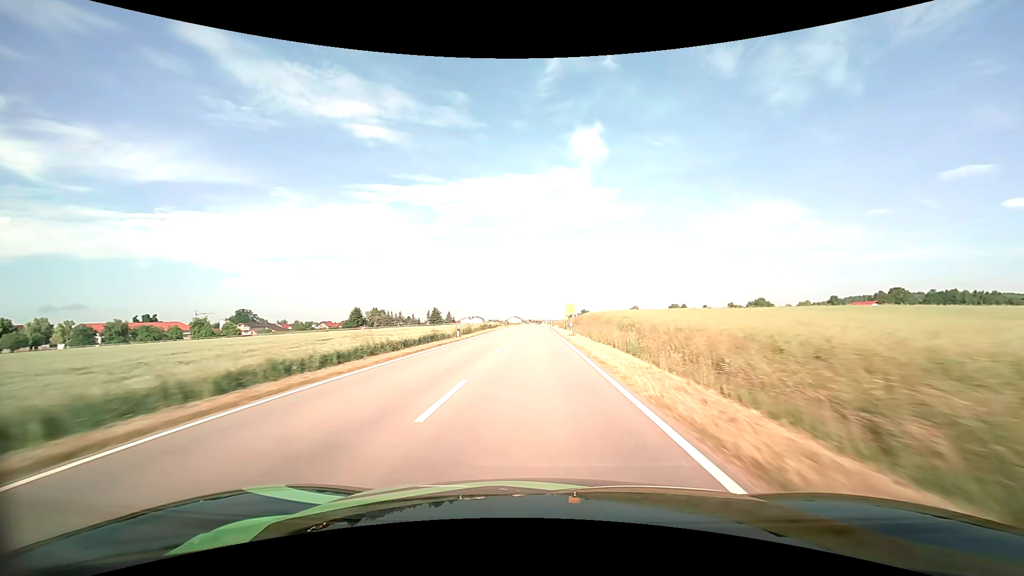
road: tertiary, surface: asphalt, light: Day
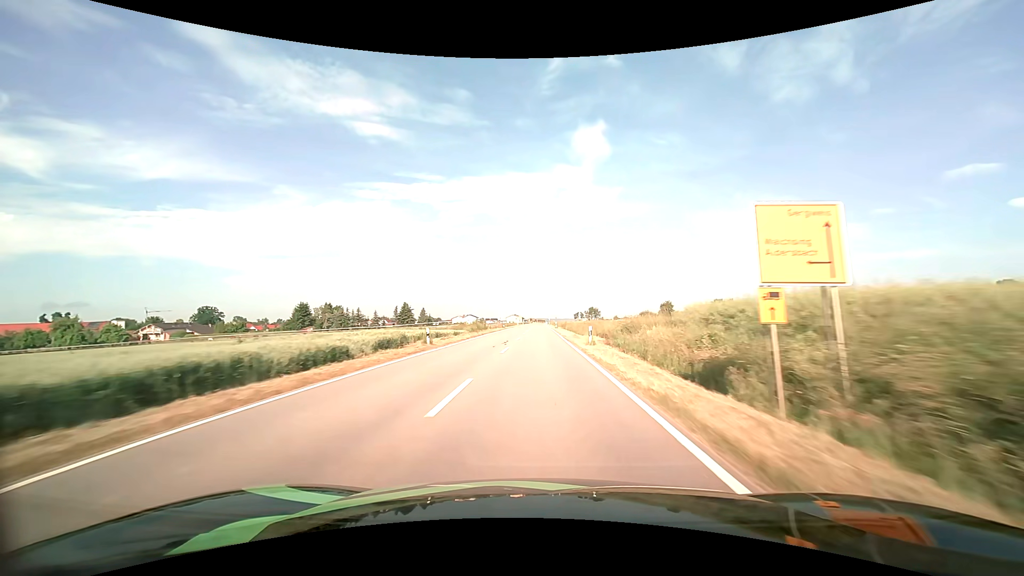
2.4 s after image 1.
(-0.1, +61.9) m; 0°
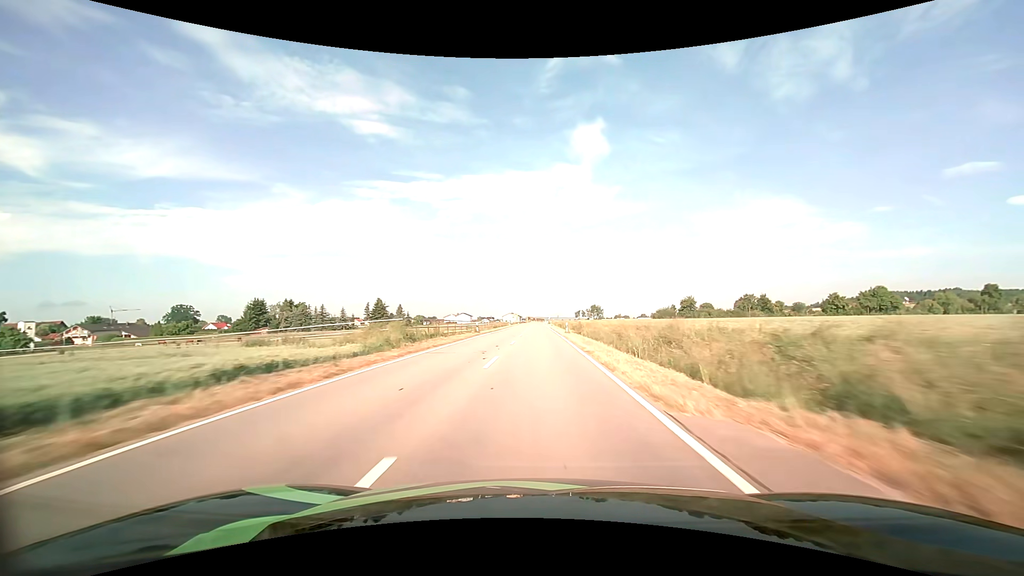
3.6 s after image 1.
(0.0, +31.0) m; 0°
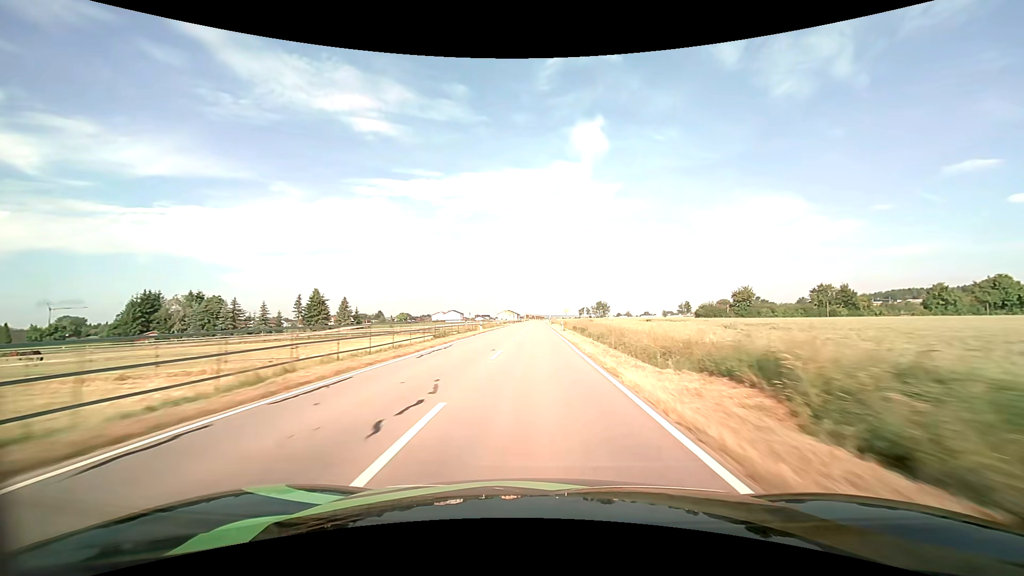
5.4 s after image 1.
(0.0, +46.6) m; 0°
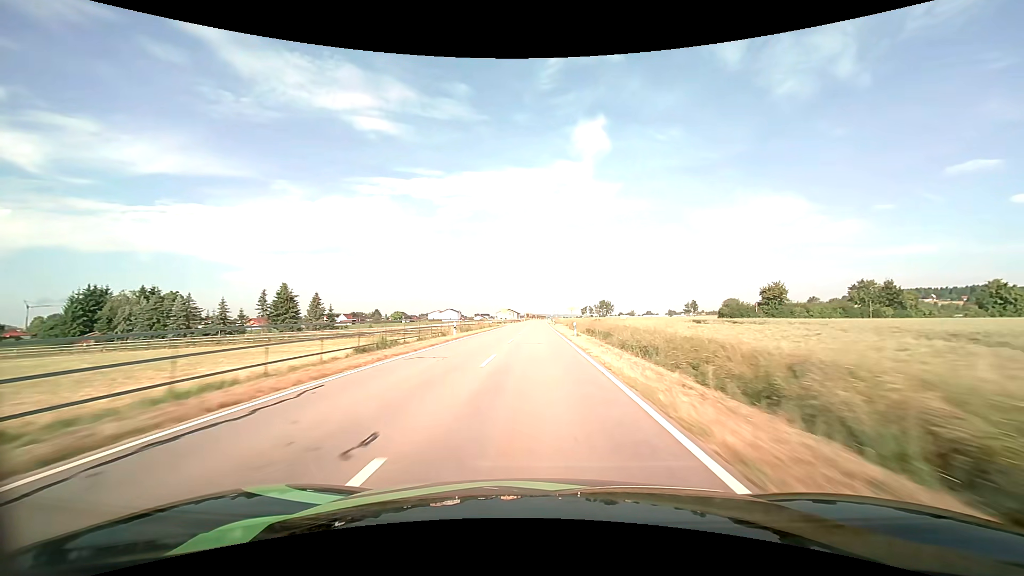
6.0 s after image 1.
(0.0, +15.5) m; 0°
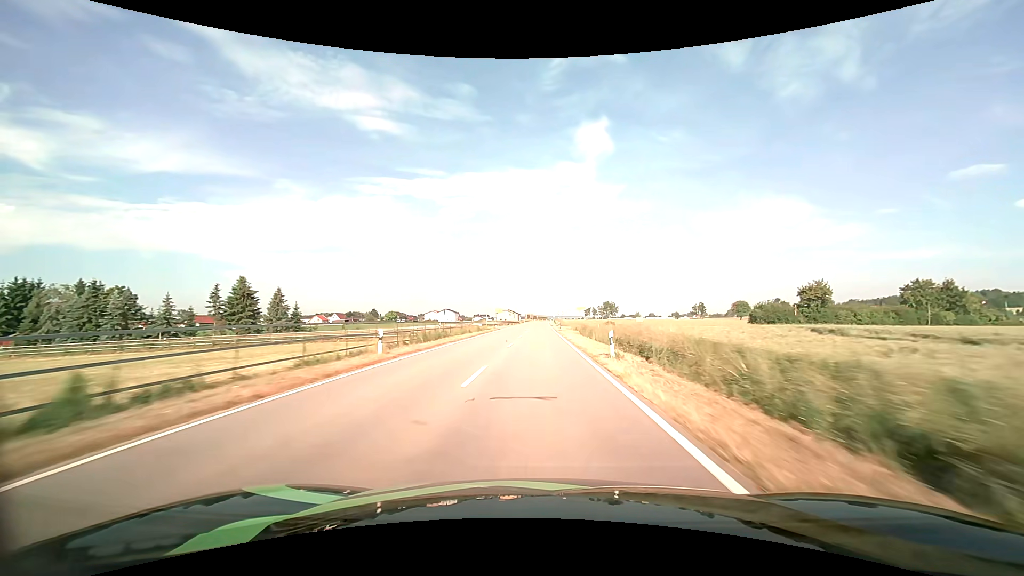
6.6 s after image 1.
(0.0, +15.5) m; 0°
(0, +10) (0, +20) (0, +30) (0, +40) (0, +50) (0, +60) (0, +70) (0, +80) (0, +90) (0, +100) m
